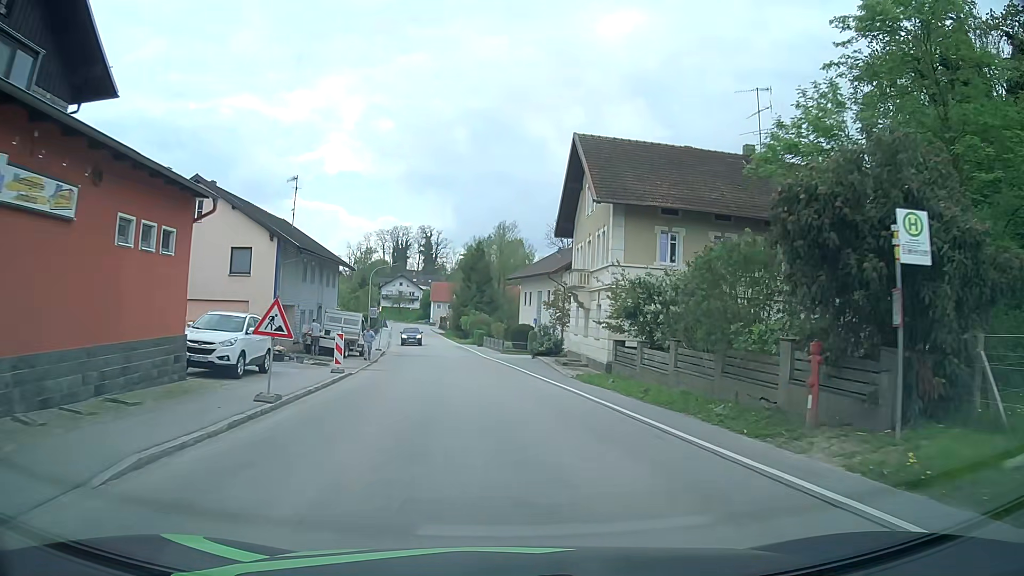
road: secondary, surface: asphalt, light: Day
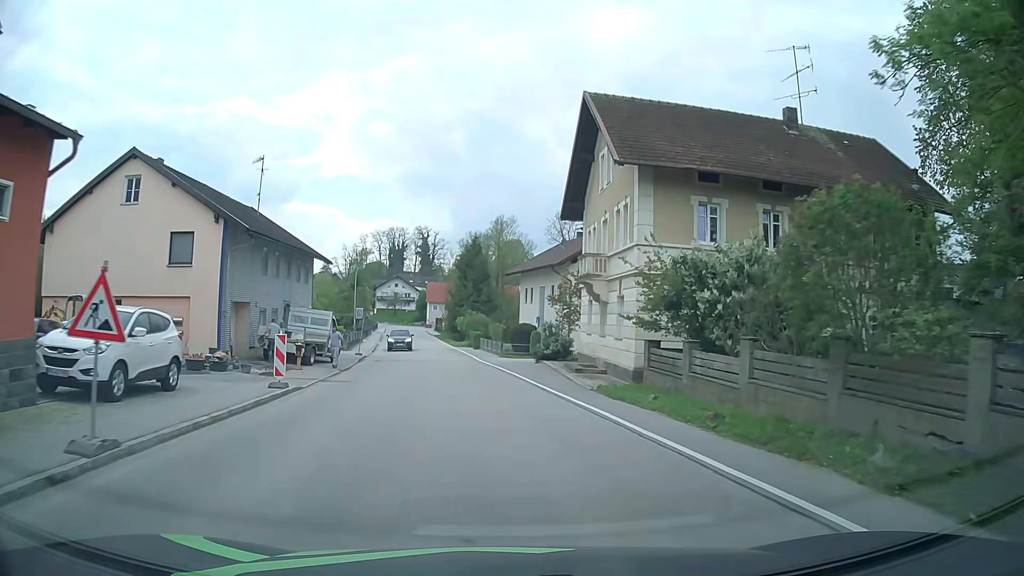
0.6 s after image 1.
(0.0, +5.9) m; 0°
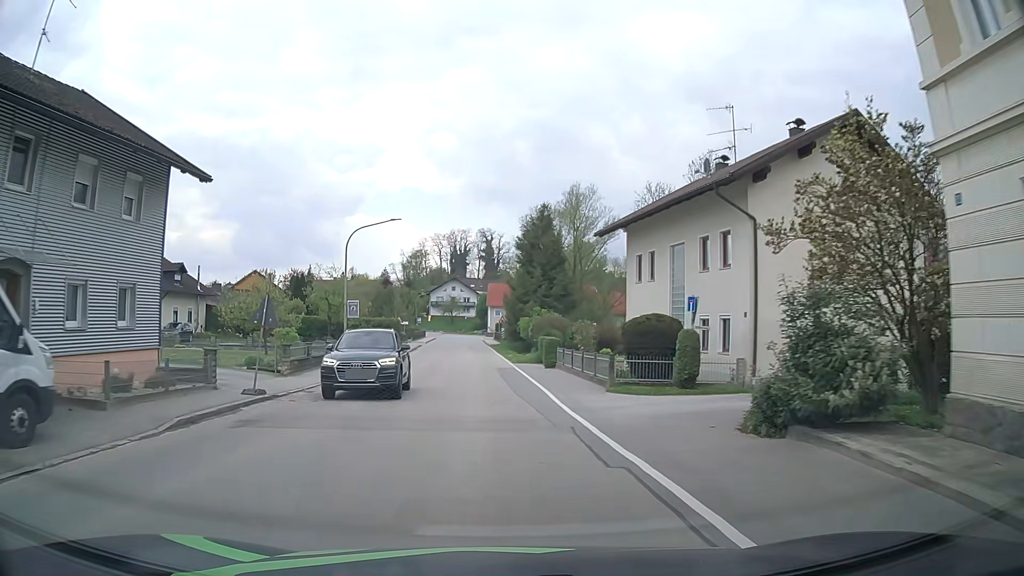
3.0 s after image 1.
(-1.1, +24.4) m; -5°
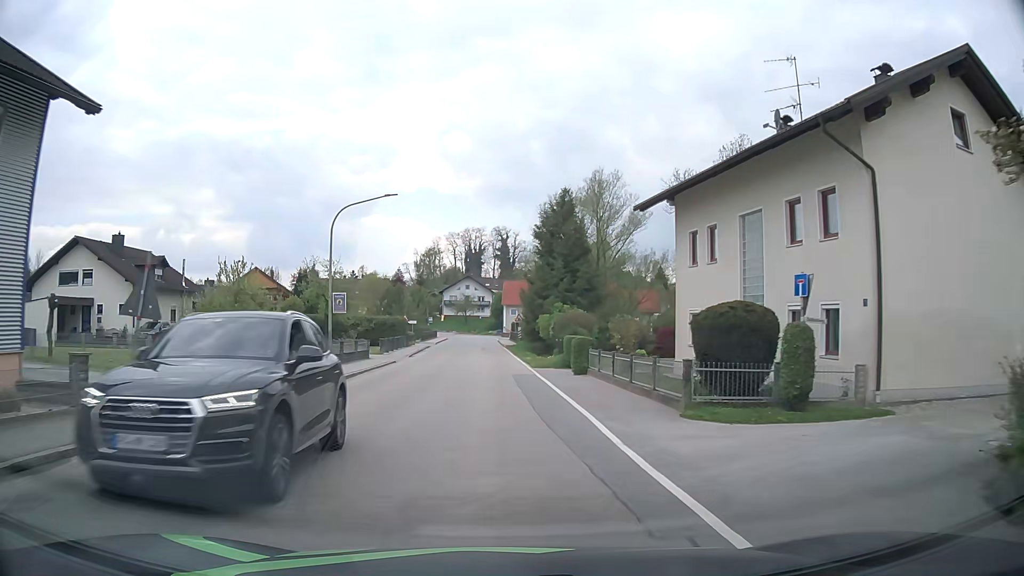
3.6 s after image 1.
(-0.2, +6.4) m; -2°
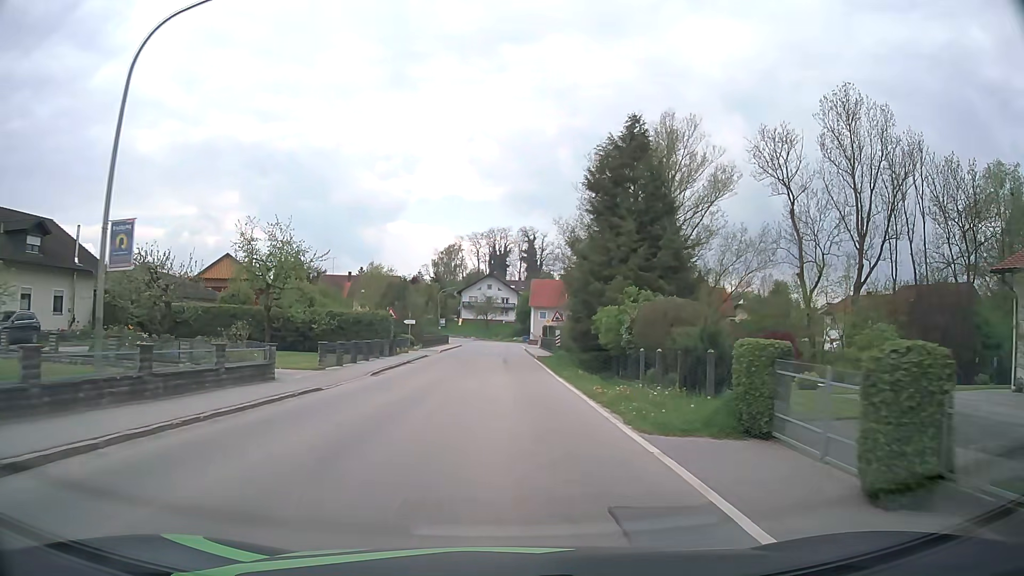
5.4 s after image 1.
(-0.4, +19.7) m; -2°
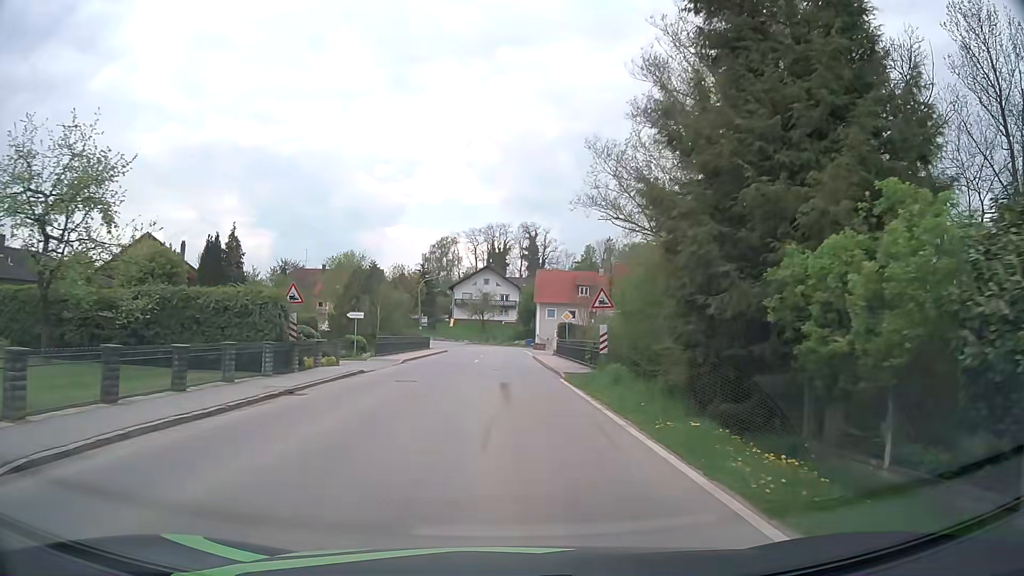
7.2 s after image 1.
(0.0, +20.0) m; 0°
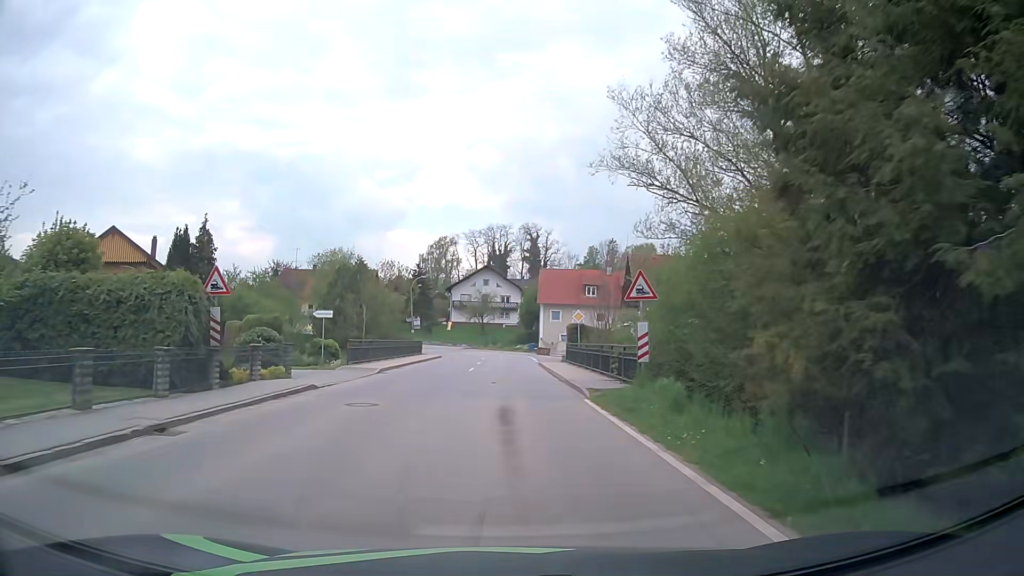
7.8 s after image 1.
(0.0, +6.5) m; 0°
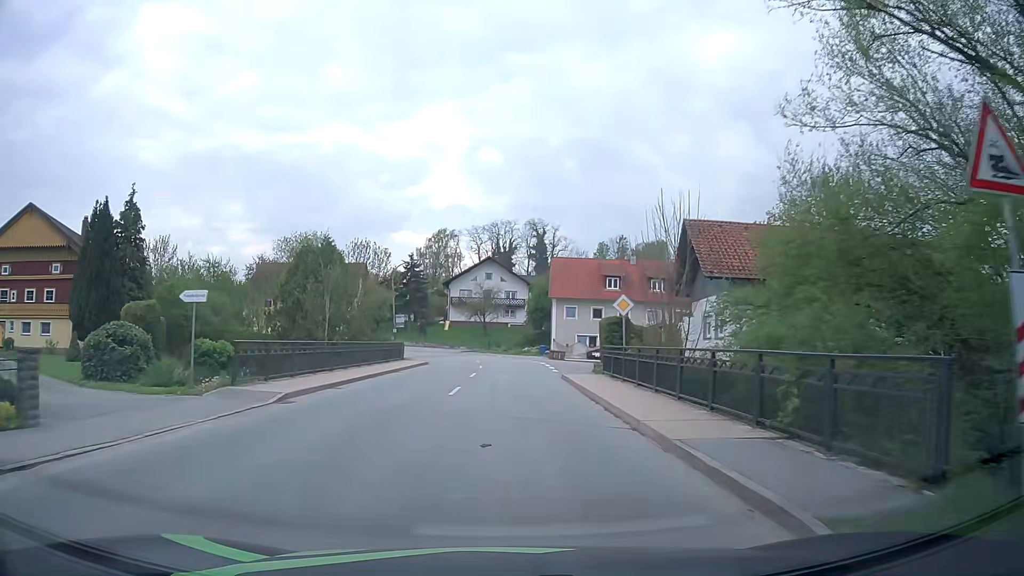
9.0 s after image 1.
(-0.1, +13.0) m; 0°
